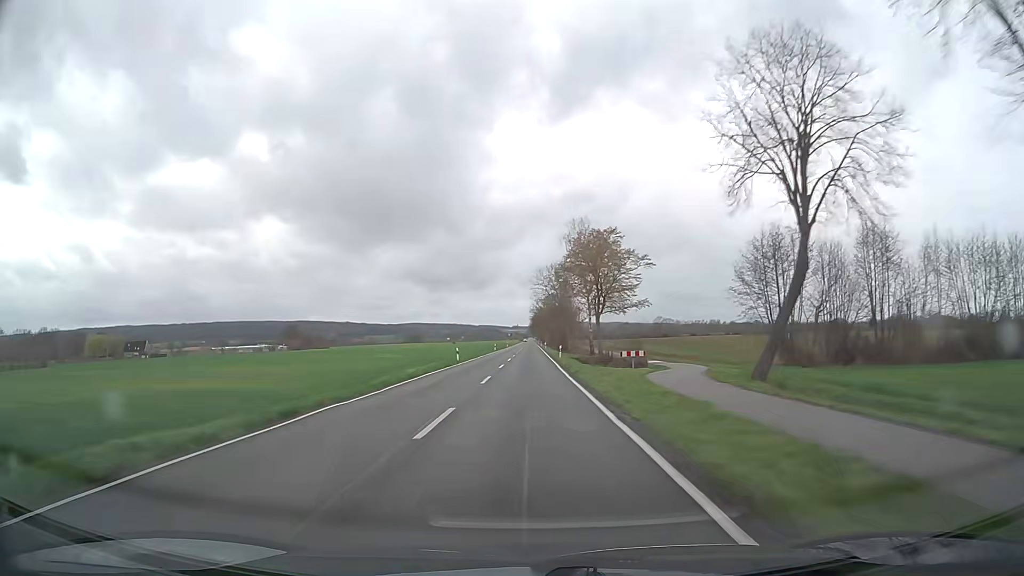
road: secondary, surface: asphalt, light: Day
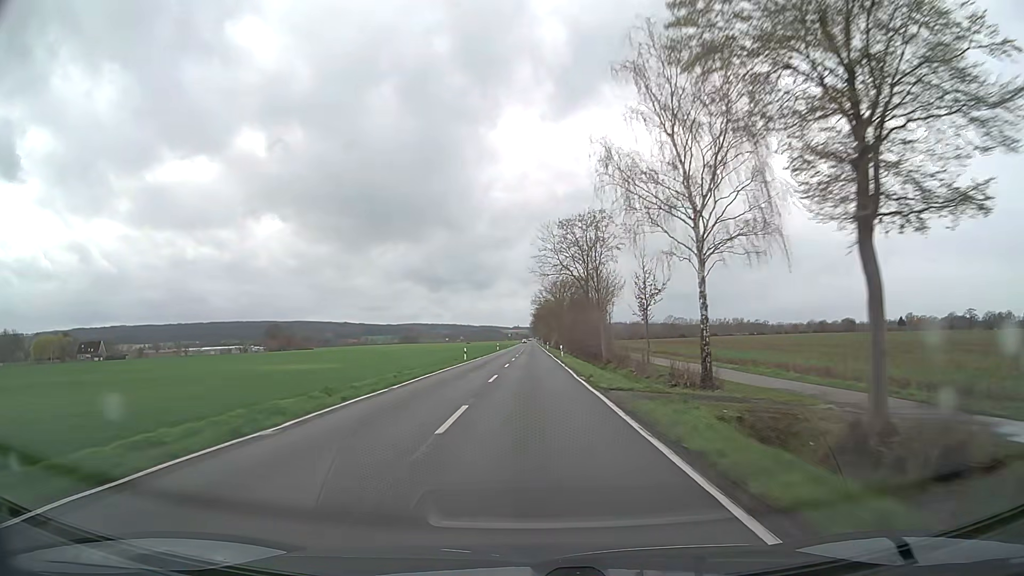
(-0.1, +47.6) m; 0°
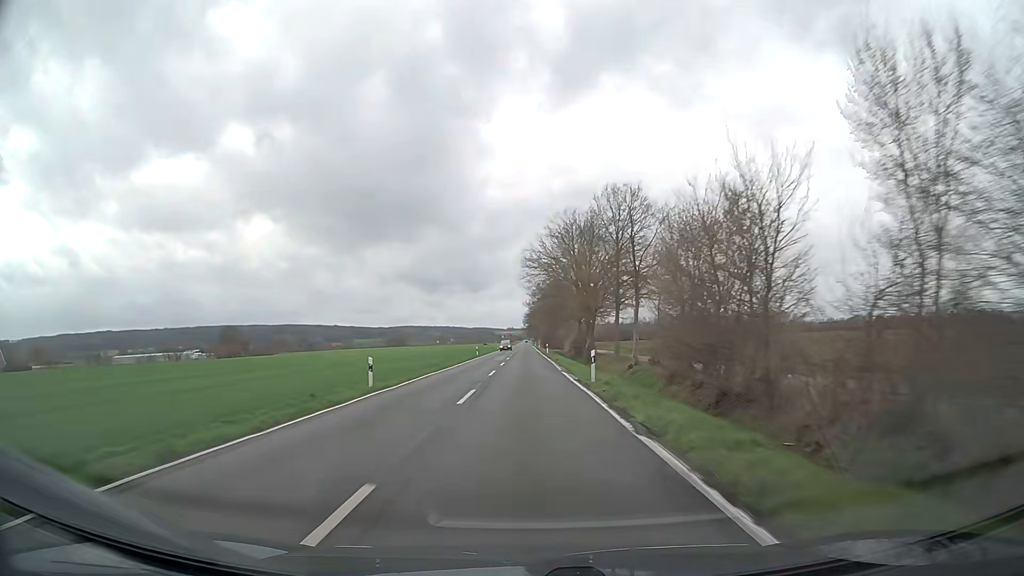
(+0.3, +79.2) m; 0°
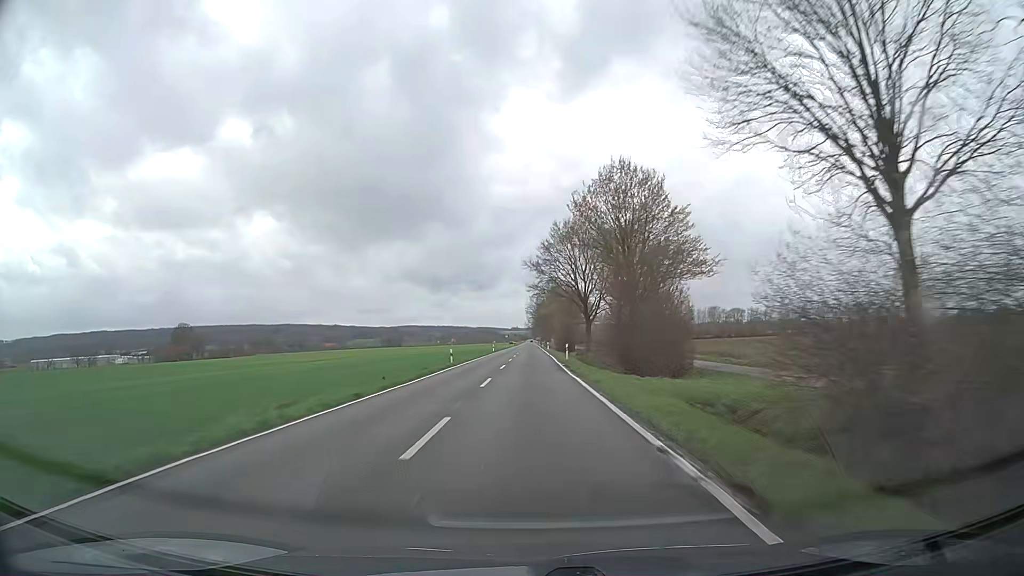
(-0.3, +79.0) m; -1°
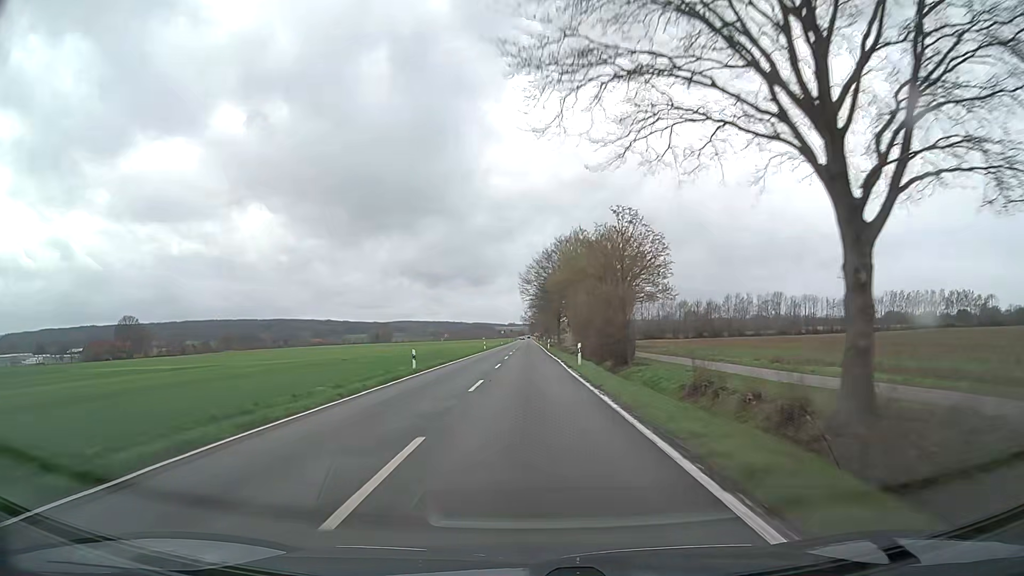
(+0.3, +62.9) m; +1°
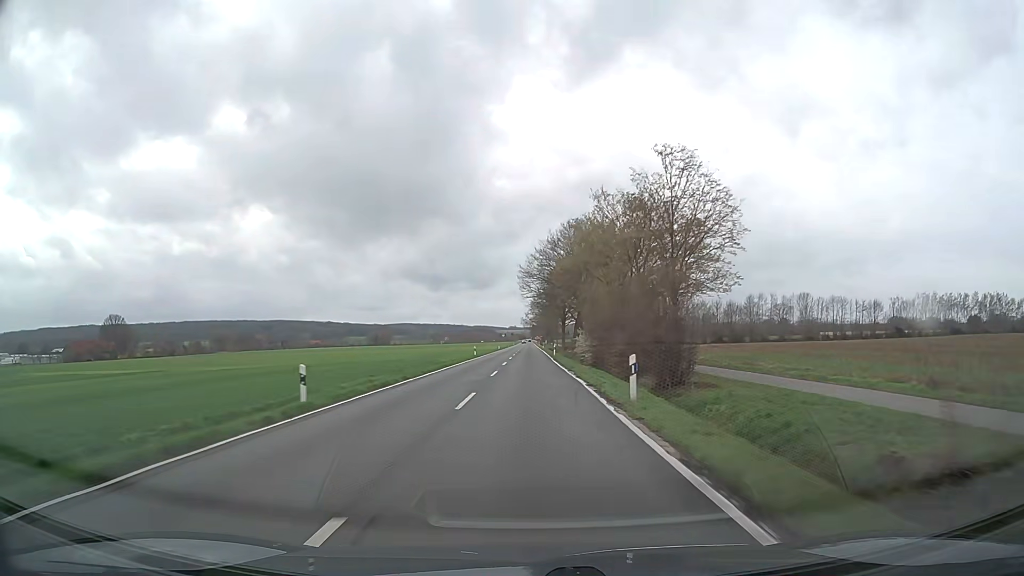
(-0.1, +15.7) m; 0°
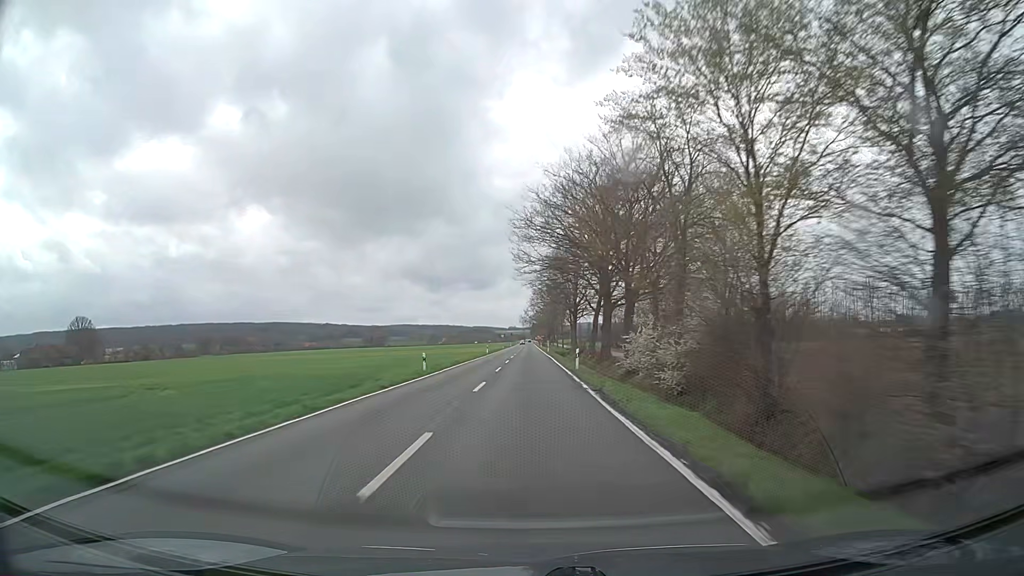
(0.0, +31.4) m; 0°
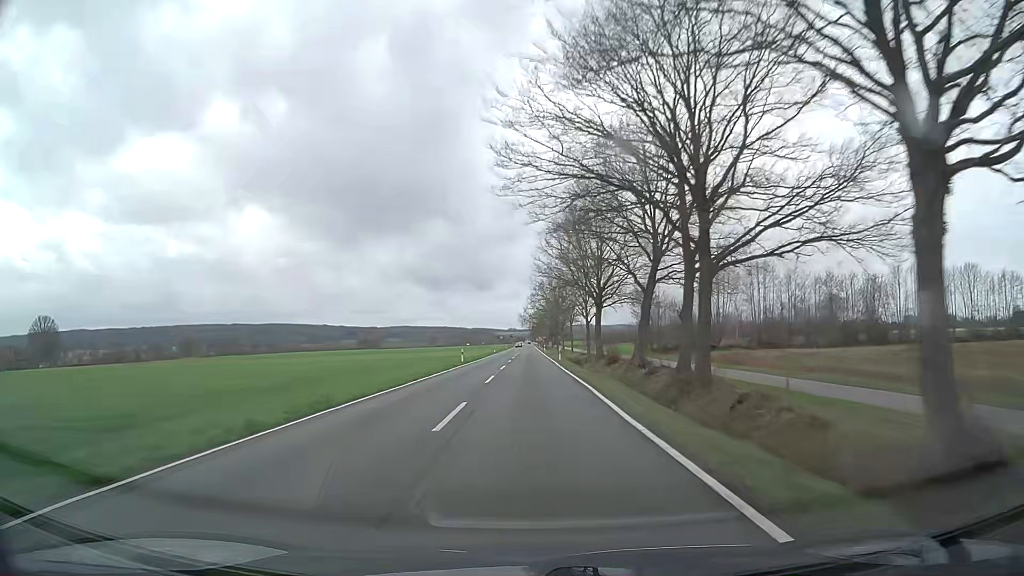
(0.0, +31.4) m; 0°
(0, +10) (0, +20) (0, +30) (0, +40) (0, +50) (0, +60) (0, +70) (0, +80) (0, +90) (0, +100) m
